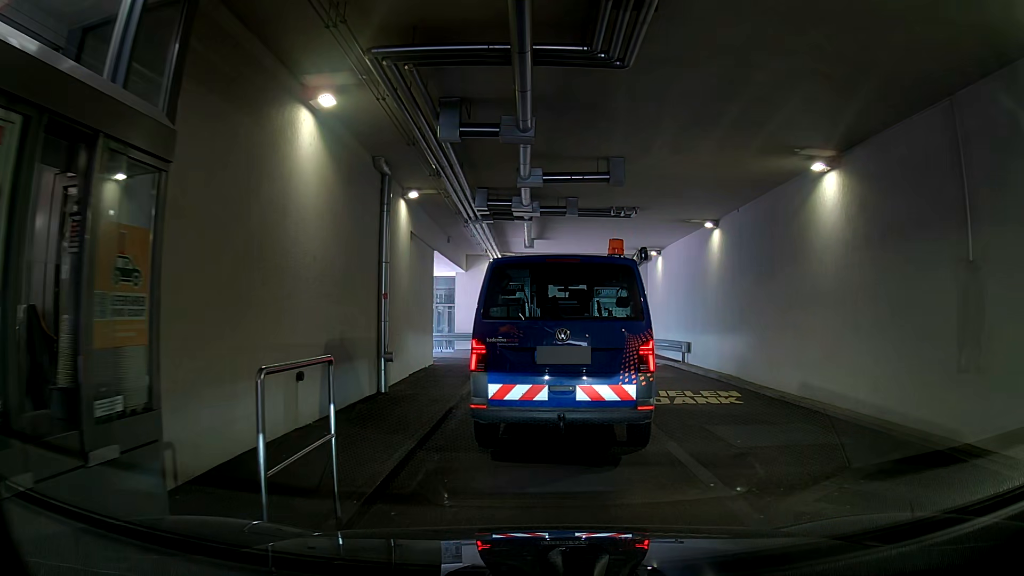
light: Day
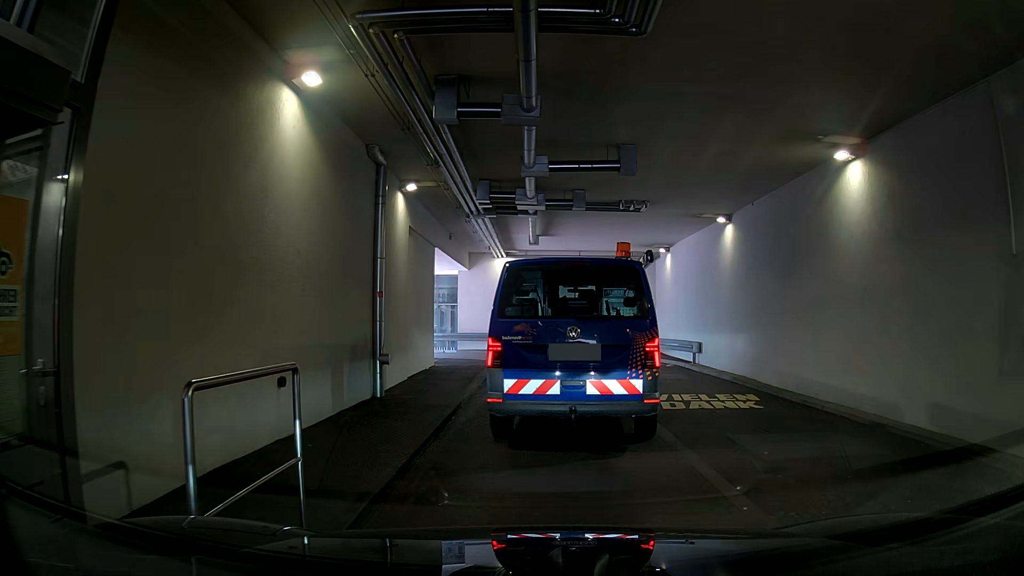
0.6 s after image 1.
(0.0, +0.7) m; 0°
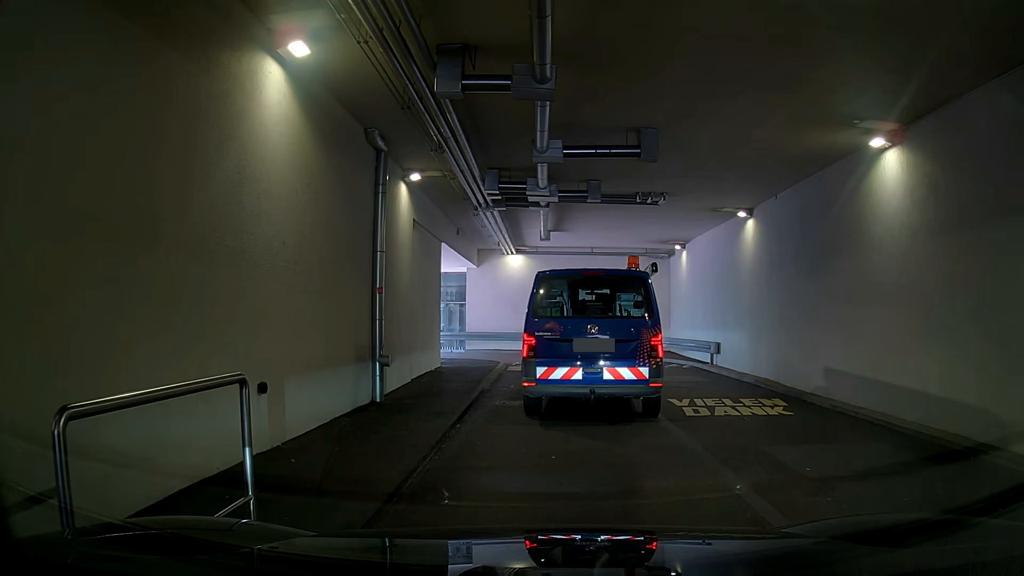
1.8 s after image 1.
(0.0, +0.8) m; 0°
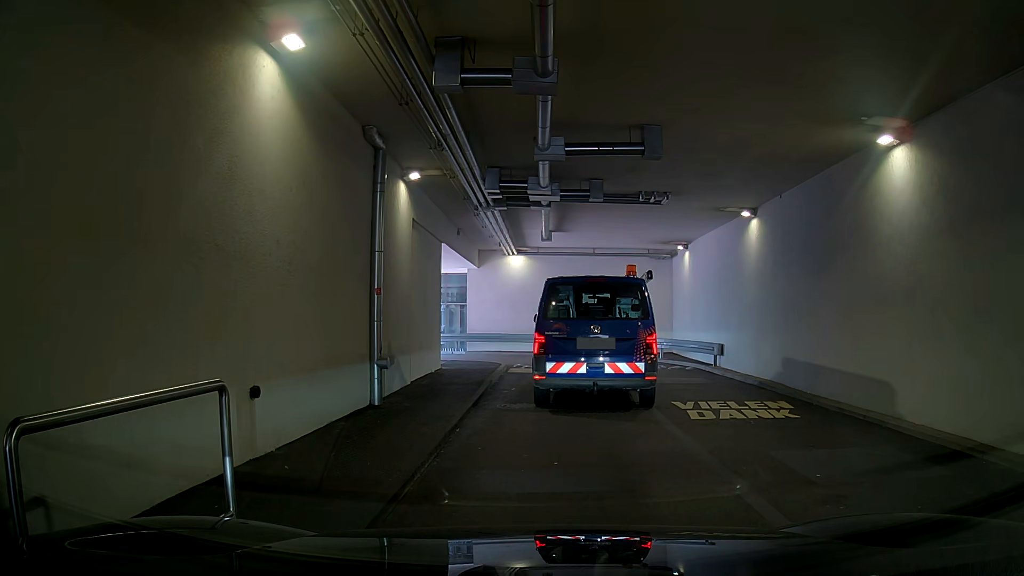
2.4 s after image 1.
(0.0, +0.2) m; 0°
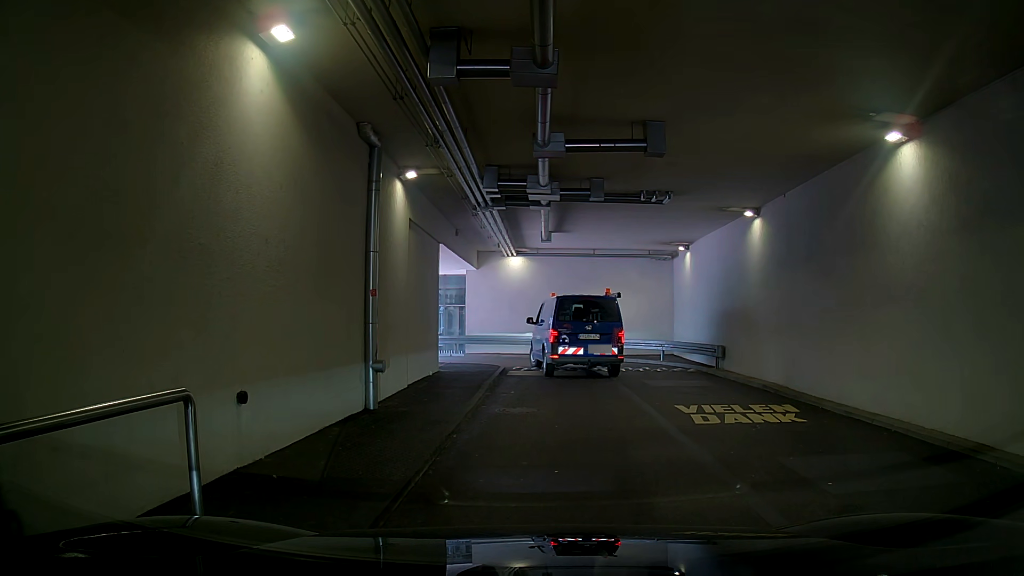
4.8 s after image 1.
(0.0, +0.3) m; 0°
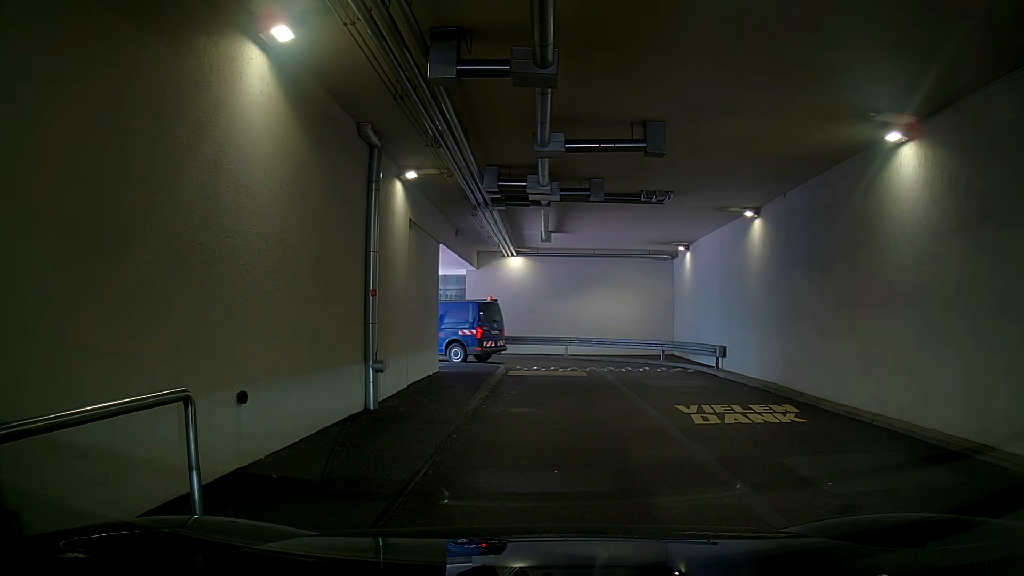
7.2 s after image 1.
(0.0, 0.0) m; 0°
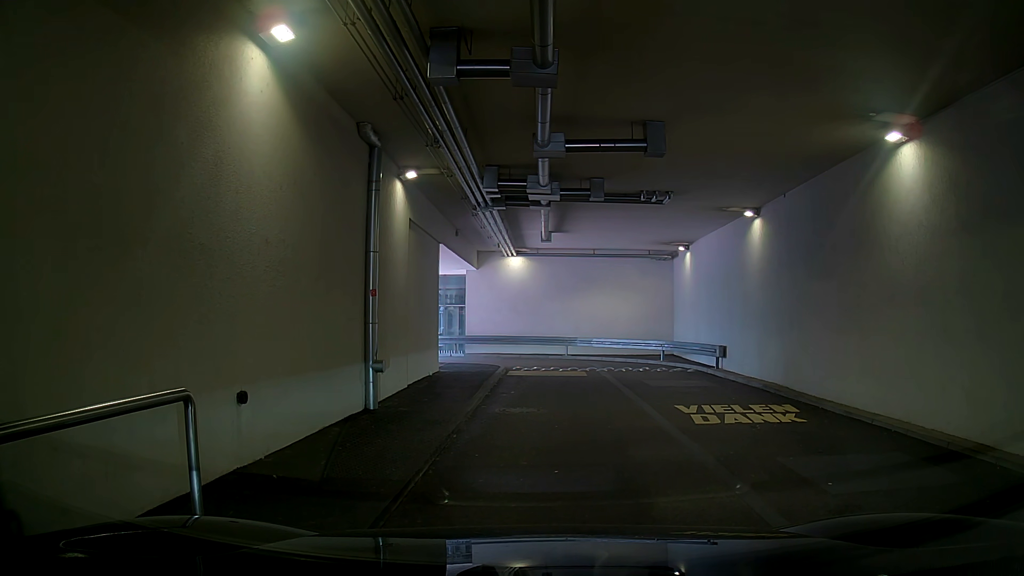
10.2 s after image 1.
(0.0, 0.0) m; 0°
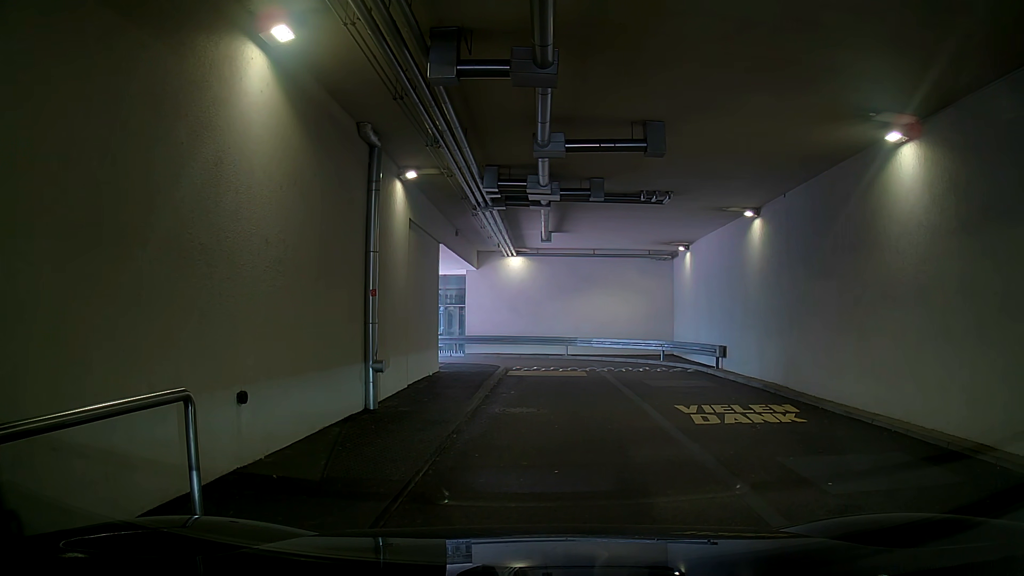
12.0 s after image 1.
(0.0, 0.0) m; 0°
